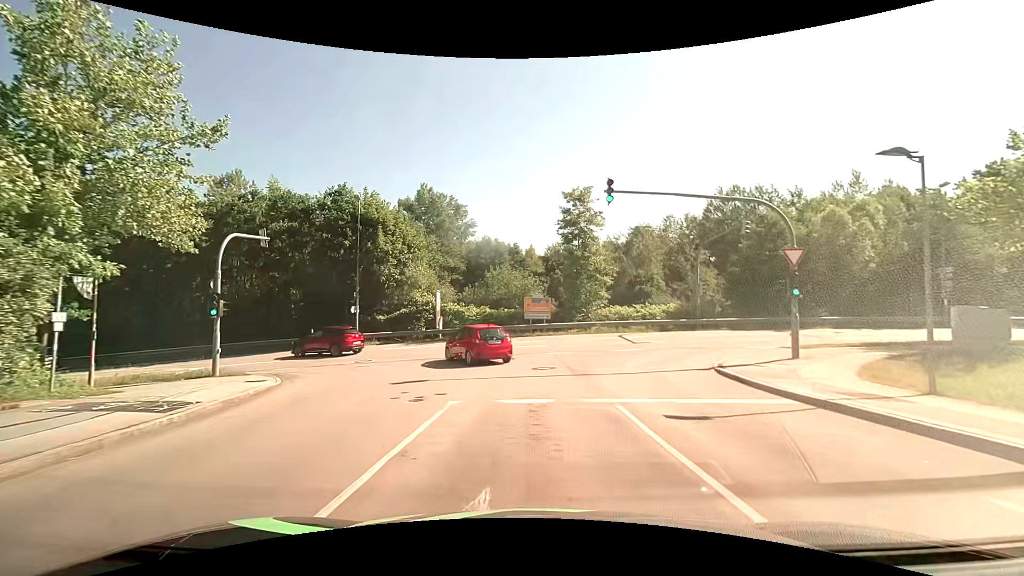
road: residential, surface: asphalt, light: Day
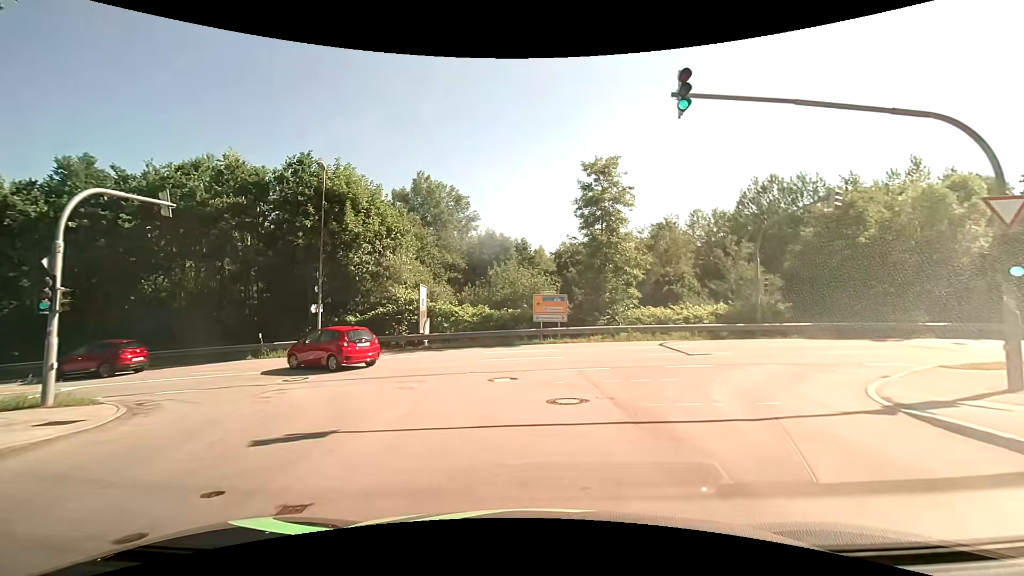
(-0.1, +7.5) m; -3°
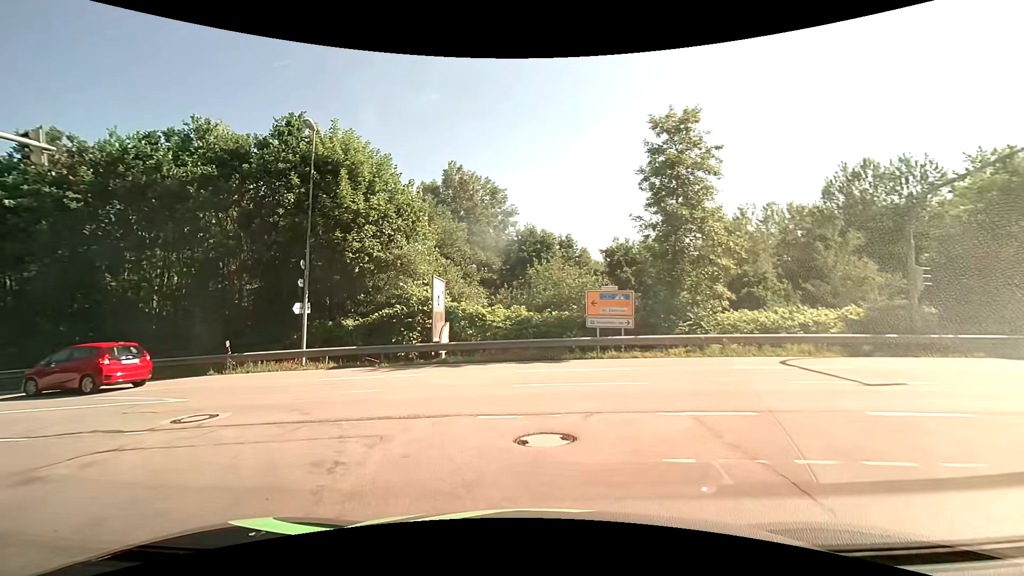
(-0.1, +6.9) m; -5°
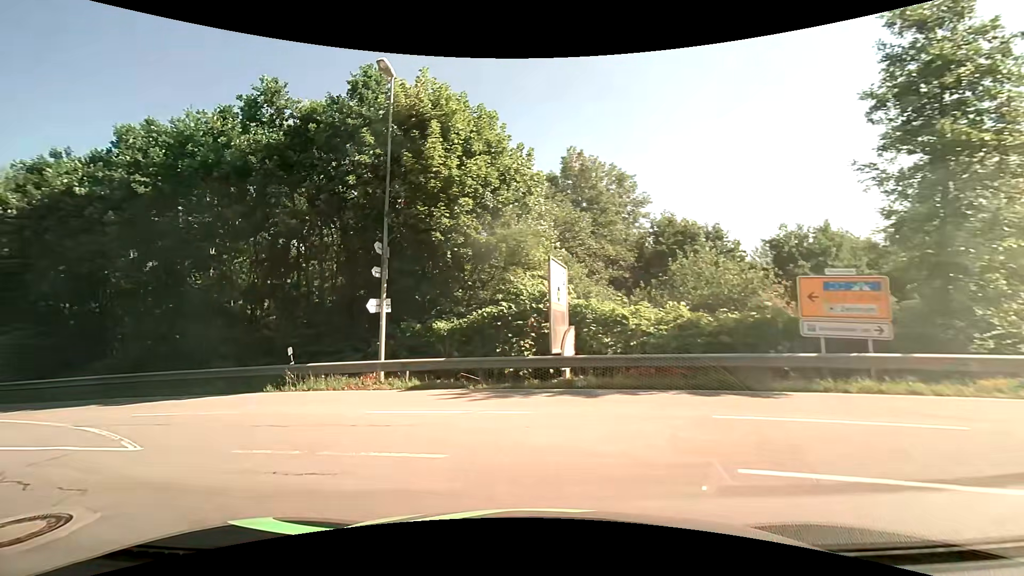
(-0.6, +6.3) m; -12°
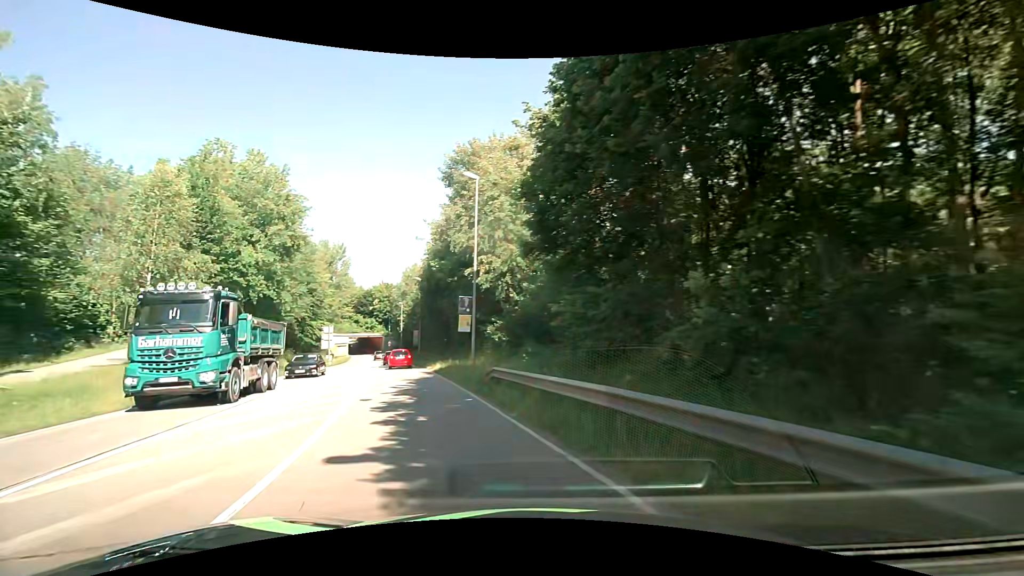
(-8.6, +13.6) m; -61°
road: secondary
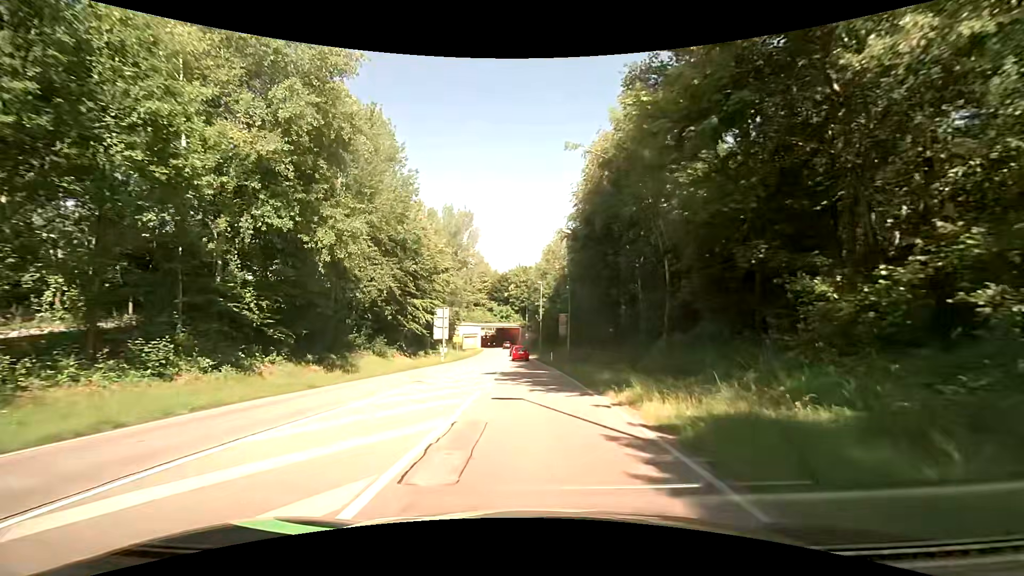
(-5.8, +23.3) m; -16°
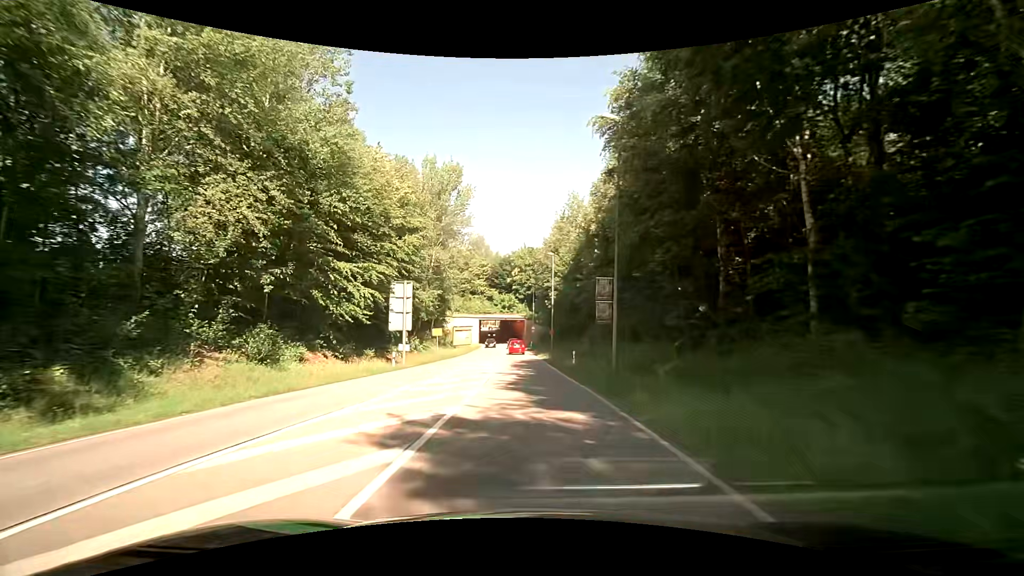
(-0.1, +18.9) m; -1°
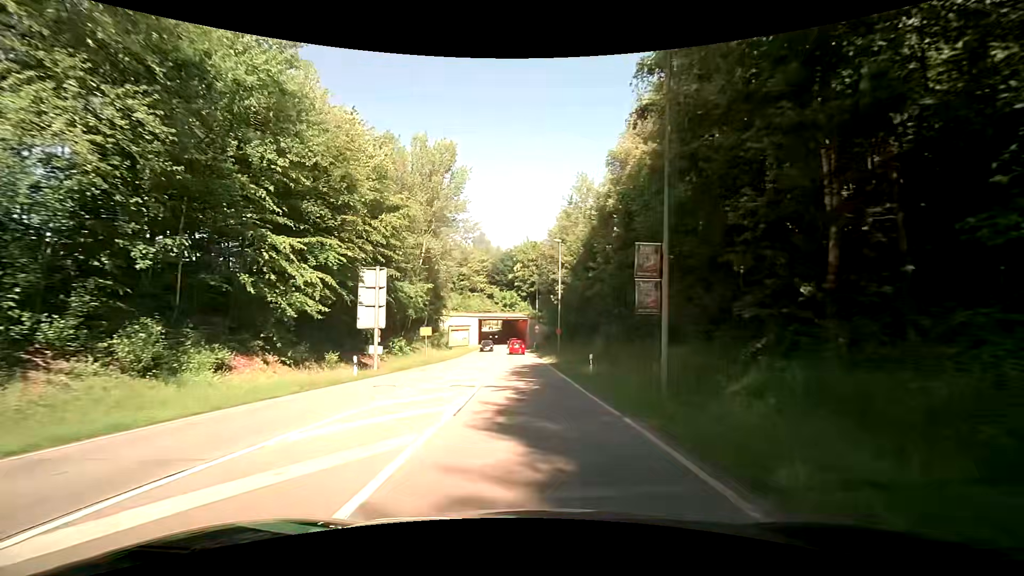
(0.0, +6.9) m; 0°
